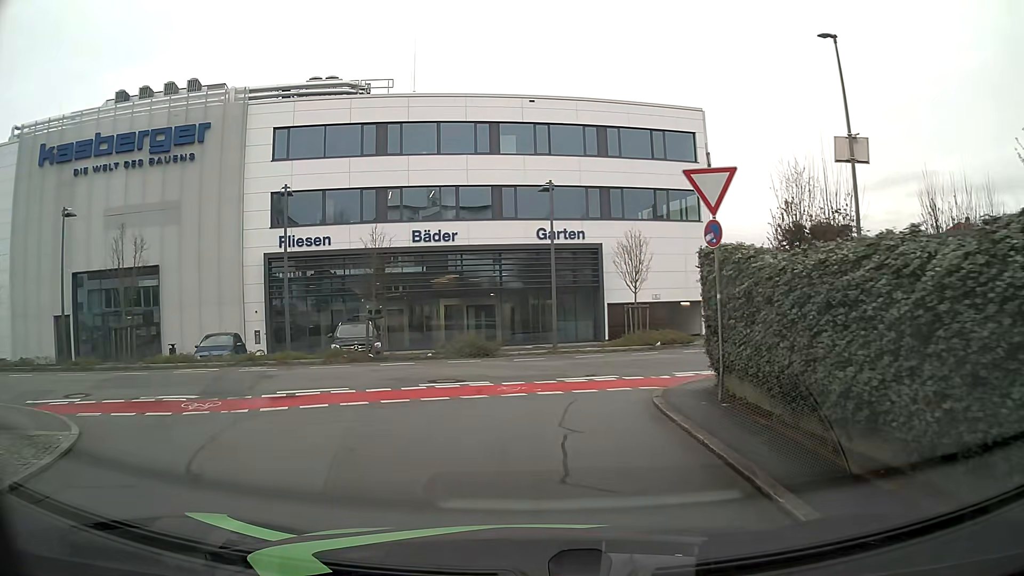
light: Day
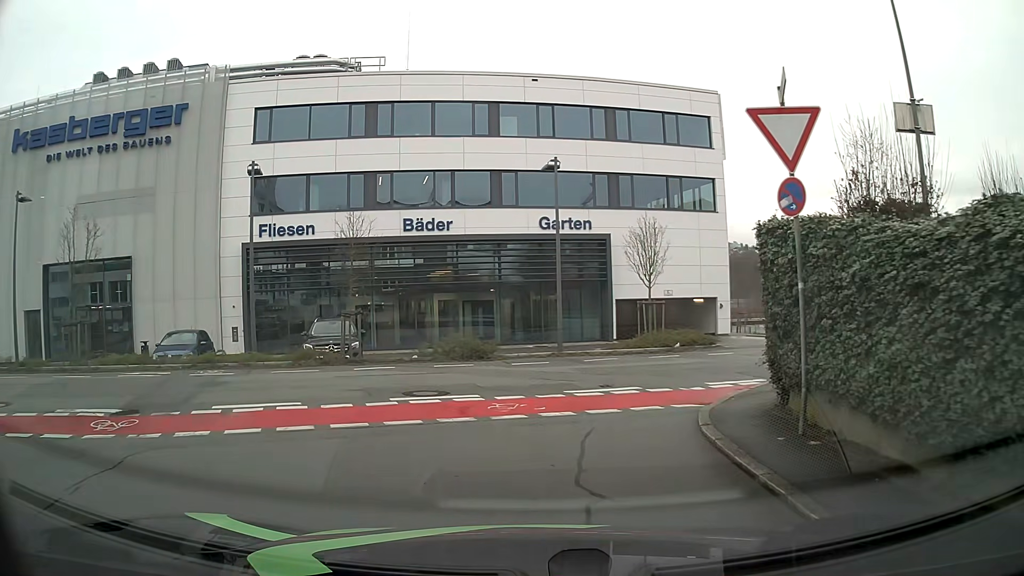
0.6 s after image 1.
(0.0, +2.9) m; -1°
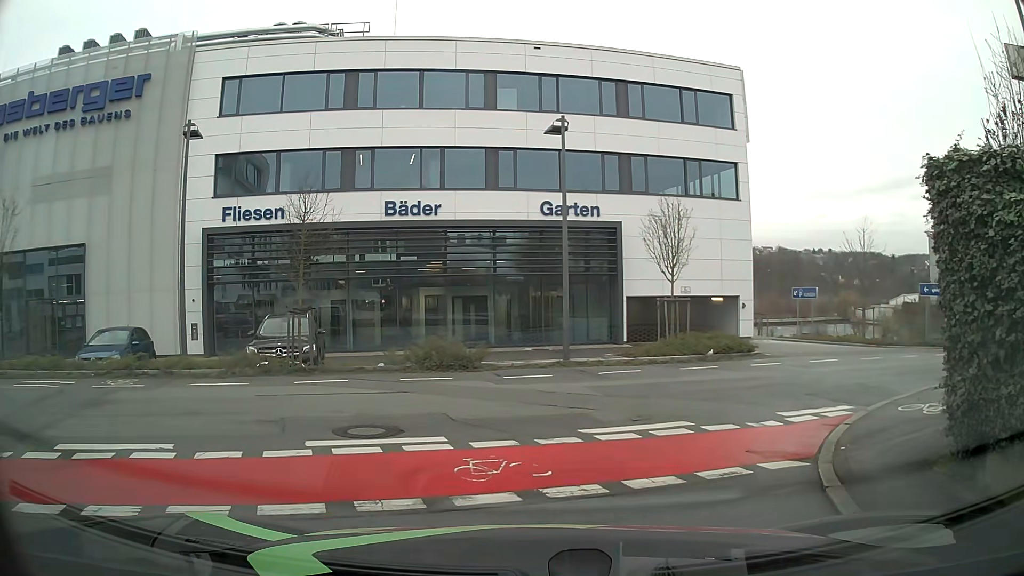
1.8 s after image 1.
(0.0, +3.9) m; 0°
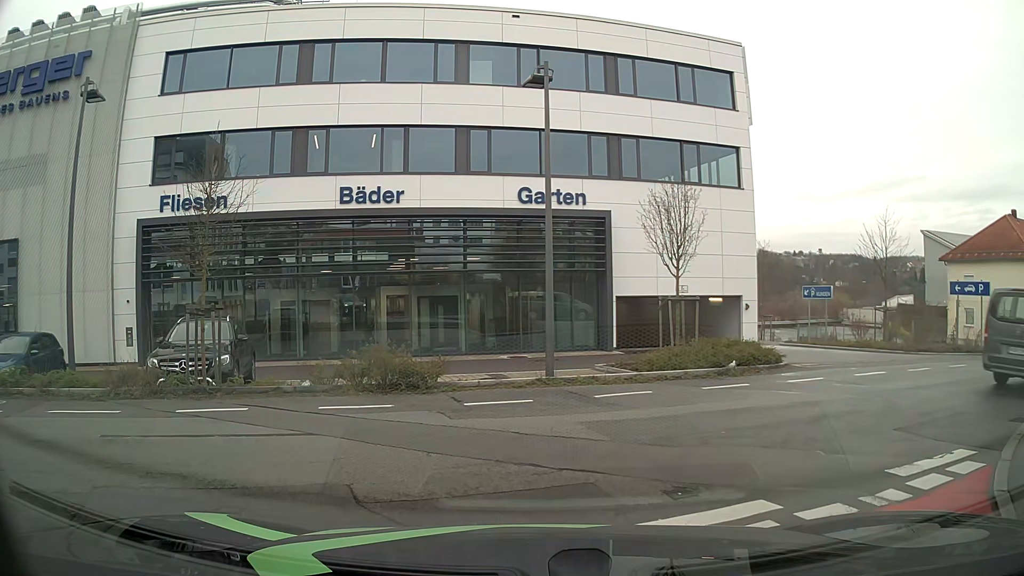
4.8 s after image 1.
(+0.1, +3.6) m; +3°
